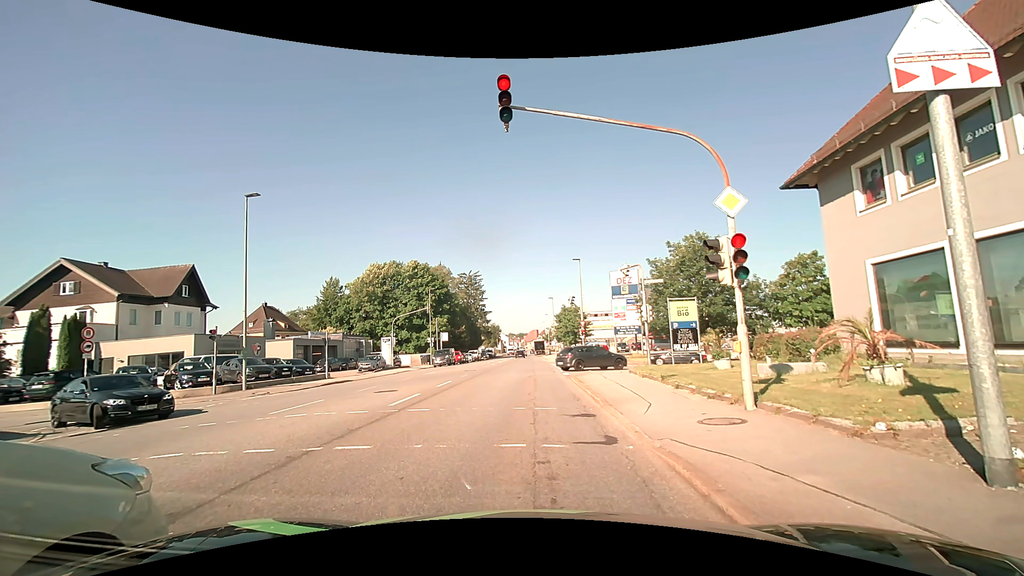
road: tertiary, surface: asphalt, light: Day
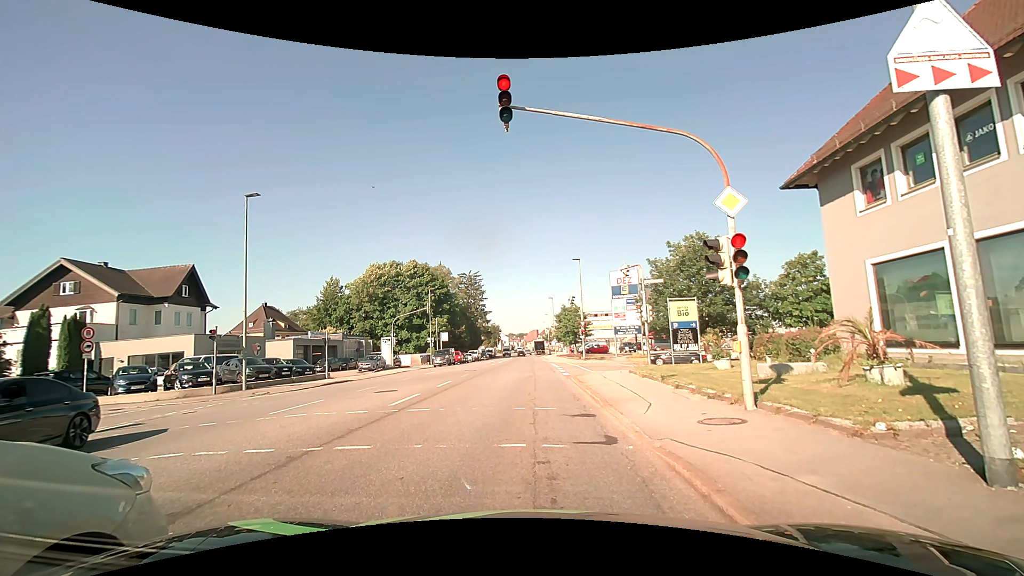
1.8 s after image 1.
(0.0, 0.0) m; 0°
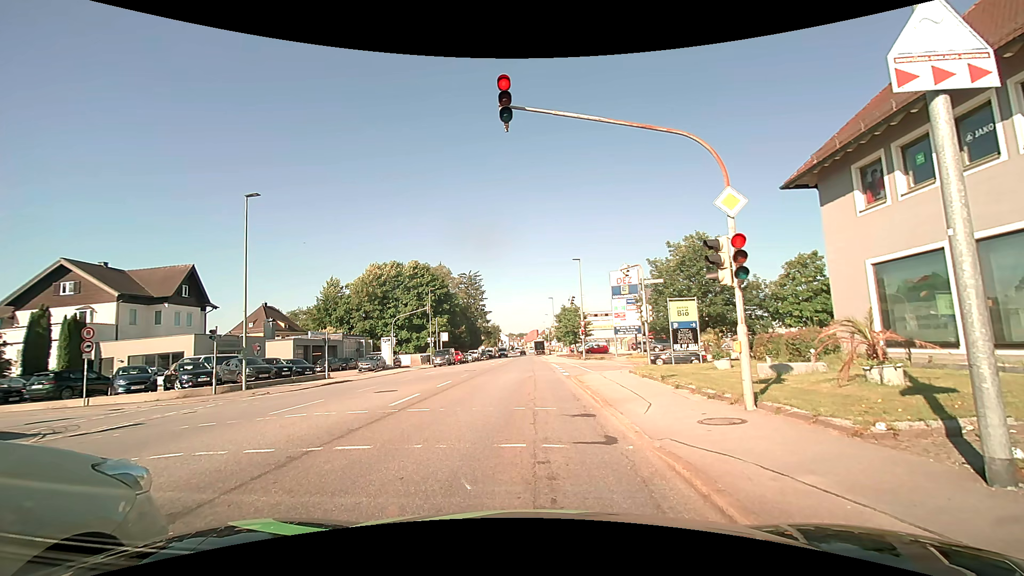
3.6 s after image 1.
(0.0, 0.0) m; 0°
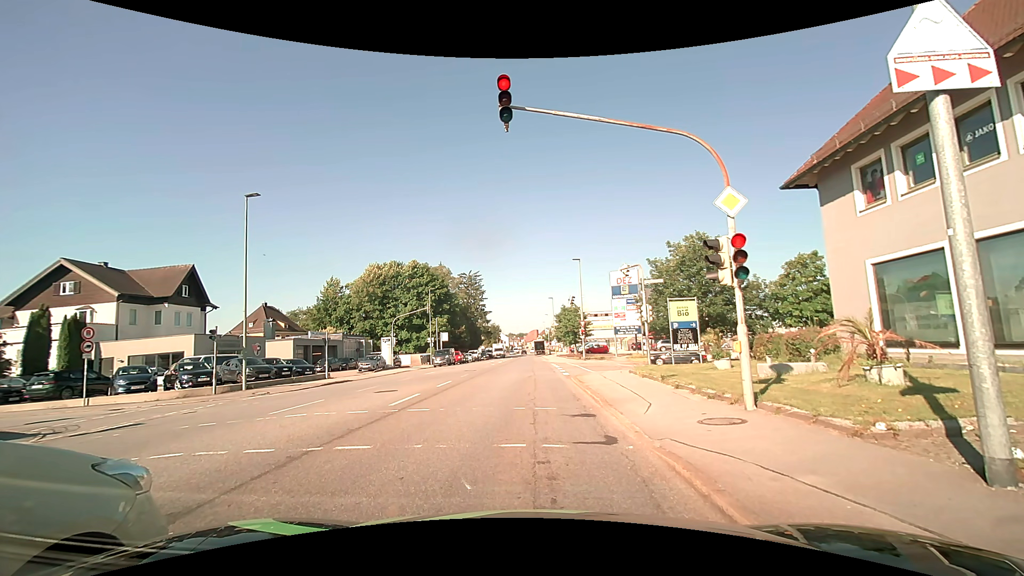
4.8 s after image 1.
(0.0, 0.0) m; 0°
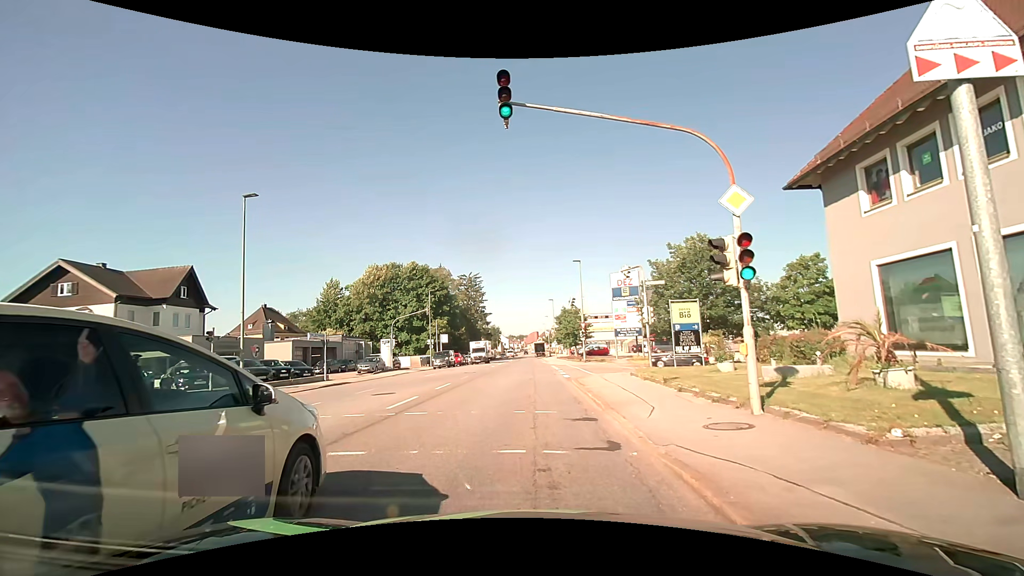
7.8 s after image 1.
(0.0, +0.2) m; 0°
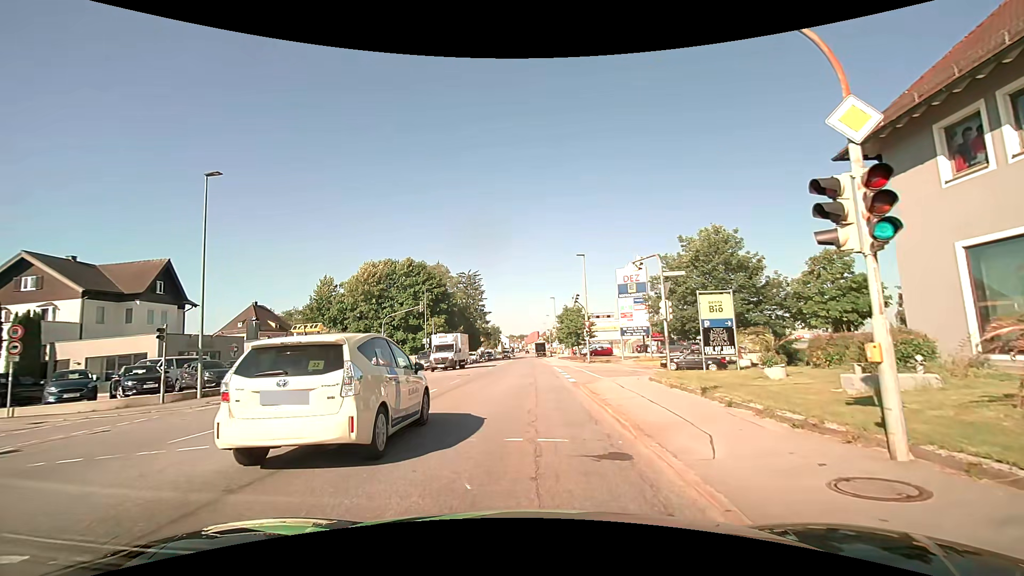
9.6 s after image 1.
(0.0, +3.5) m; 0°
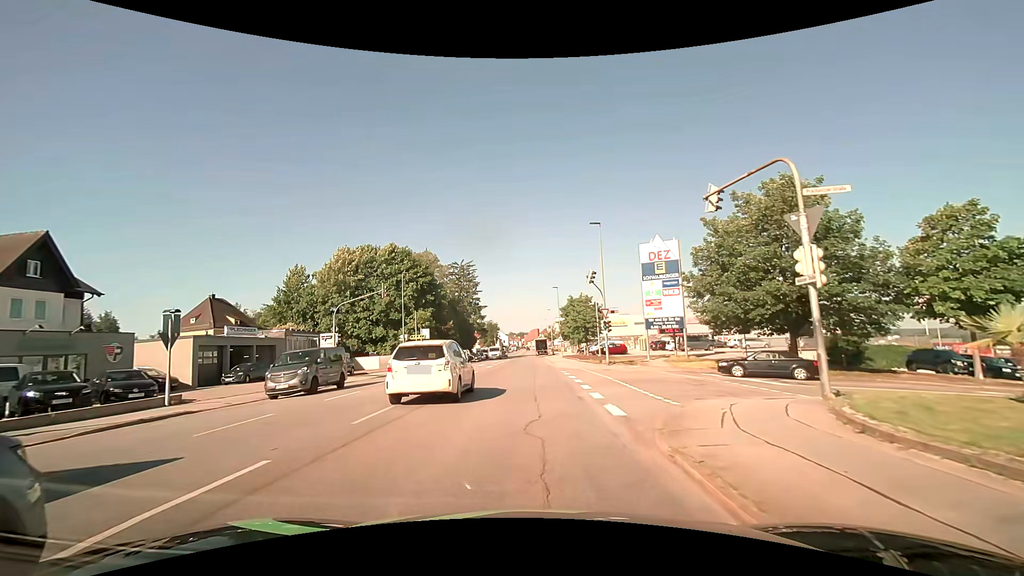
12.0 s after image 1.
(0.0, +11.9) m; +1°
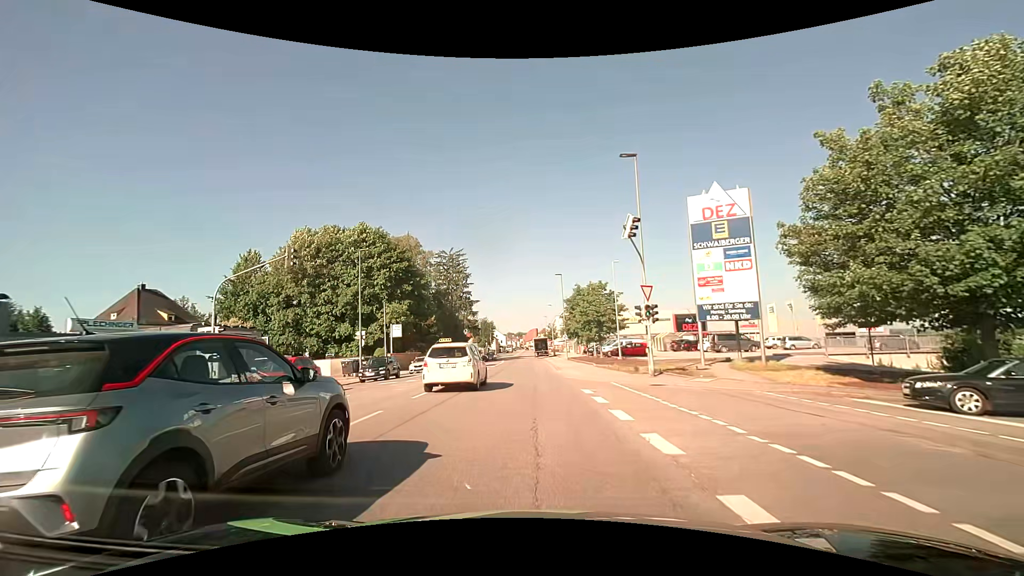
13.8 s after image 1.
(-0.1, +13.3) m; -1°
(0, +10) (0, +20) (0, +30) (+1, +40) (+1, +50) (+1, +60) (+1, +70) (0, +80) (-2, +90) (-2, +100) m
